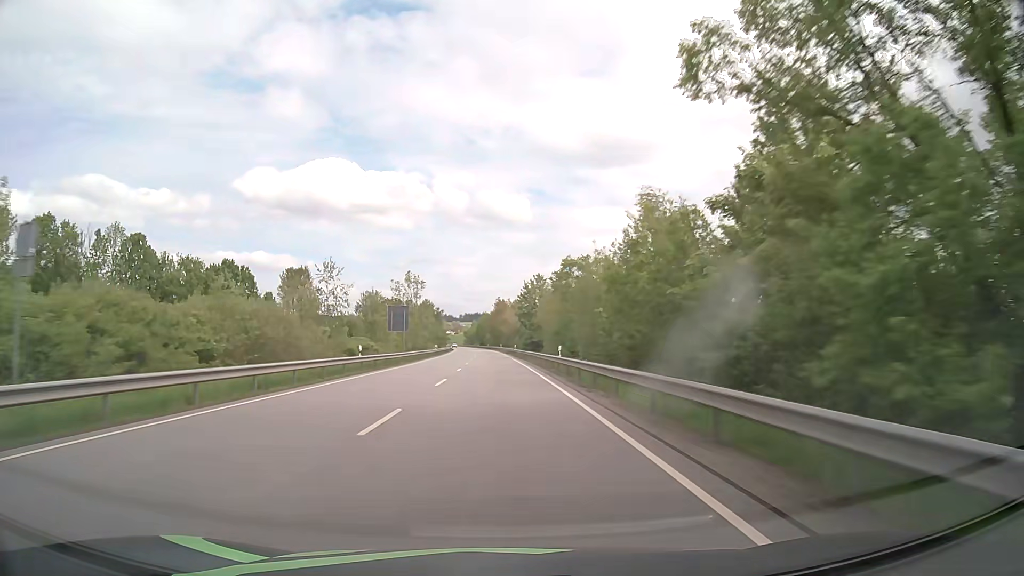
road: primary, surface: asphalt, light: Day
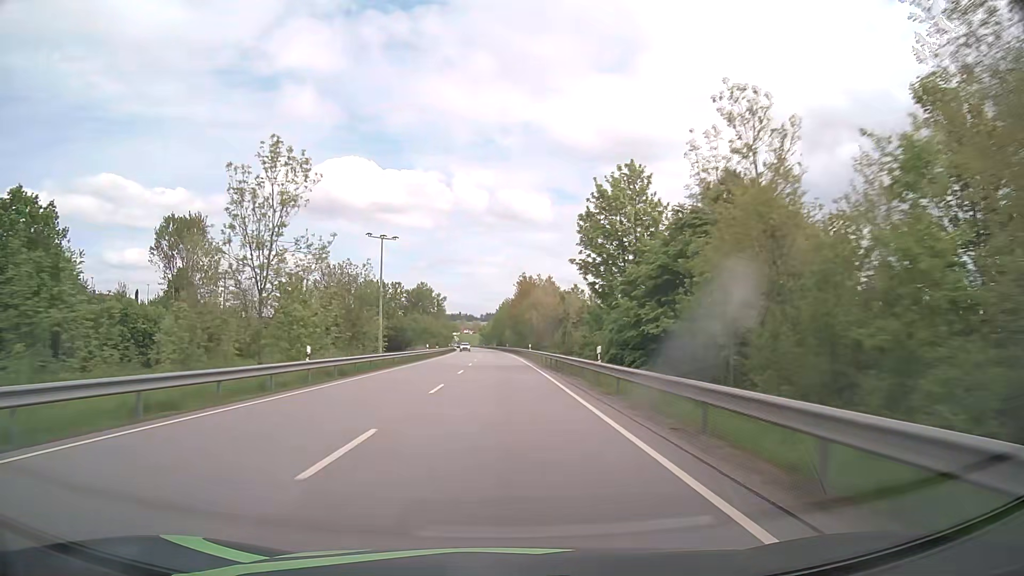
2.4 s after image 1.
(-1.2, +63.4) m; -2°
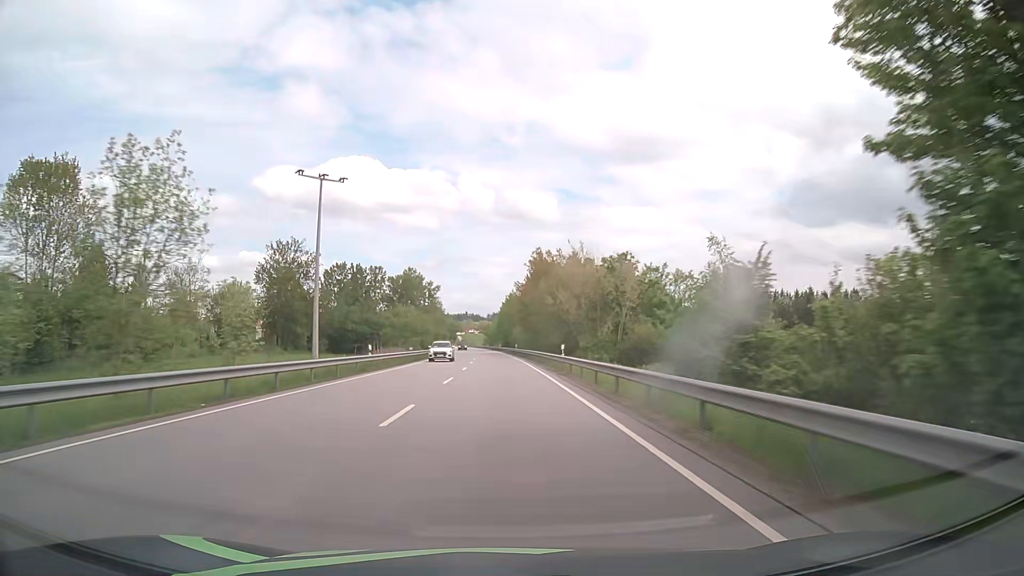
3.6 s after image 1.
(-0.1, +31.8) m; -1°
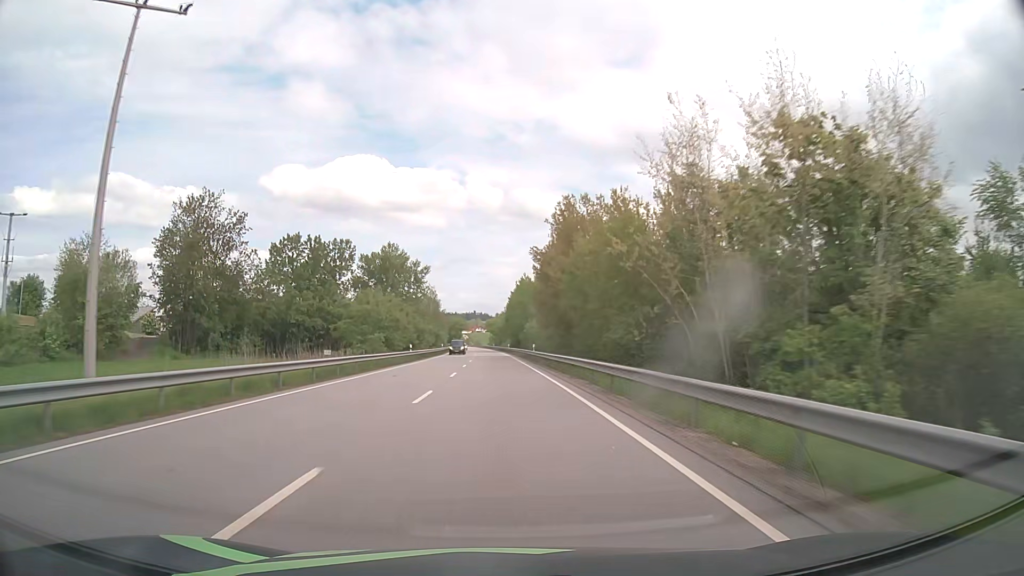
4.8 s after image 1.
(-0.2, +31.8) m; -1°
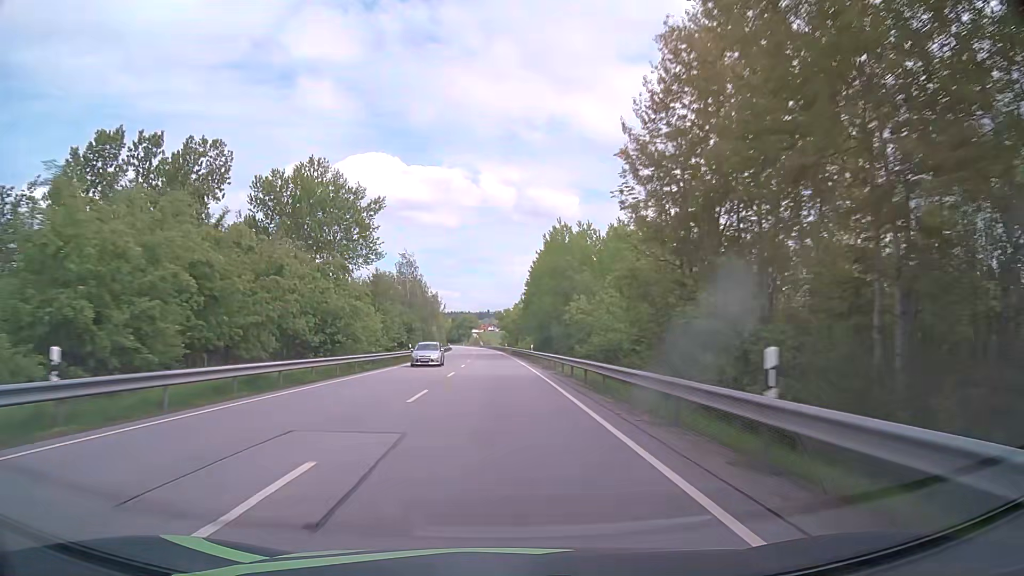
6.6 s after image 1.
(-0.5, +47.7) m; -2°
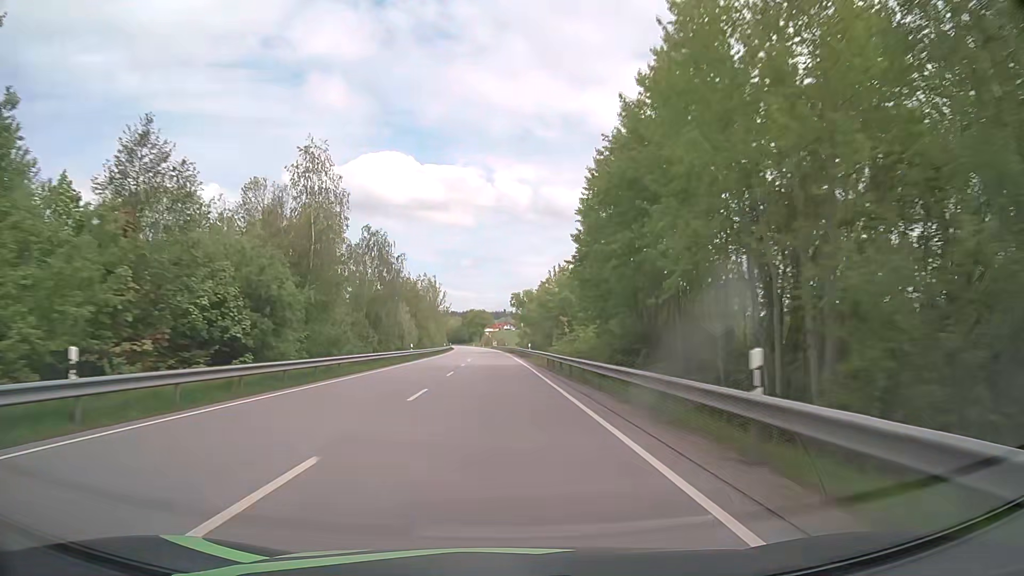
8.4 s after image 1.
(-0.3, +47.8) m; -1°
